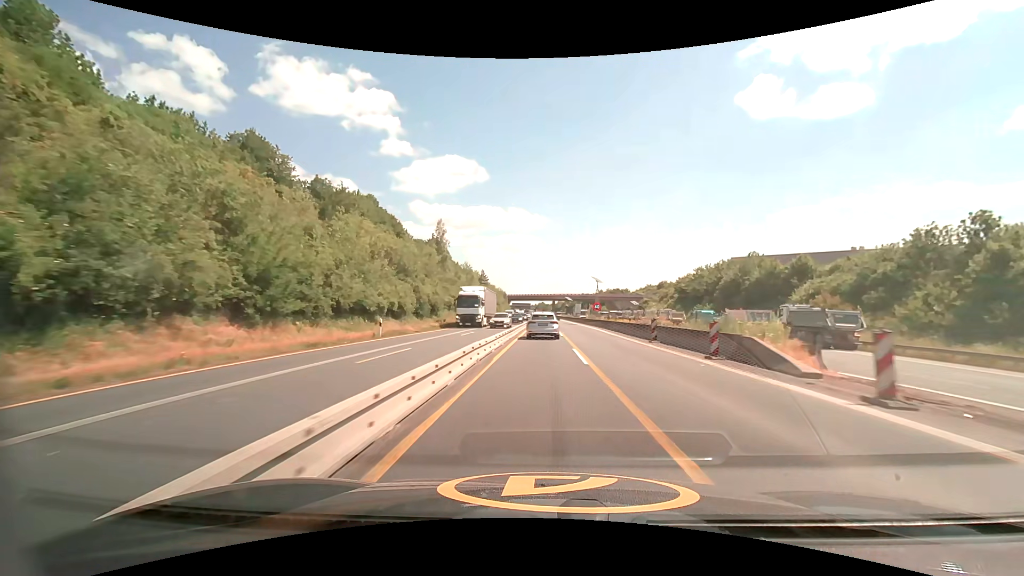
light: Day
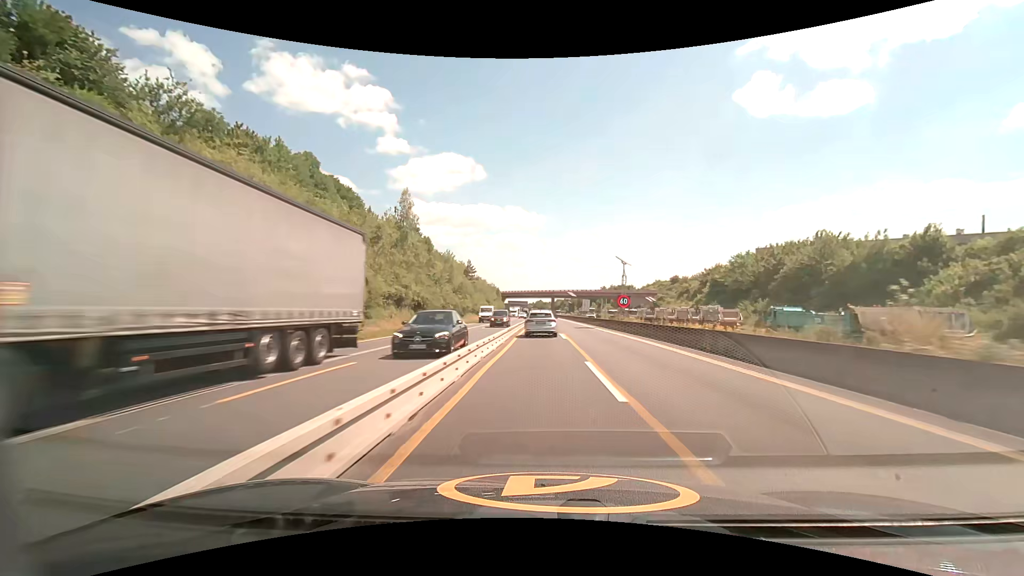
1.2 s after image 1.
(0.0, +23.8) m; 0°
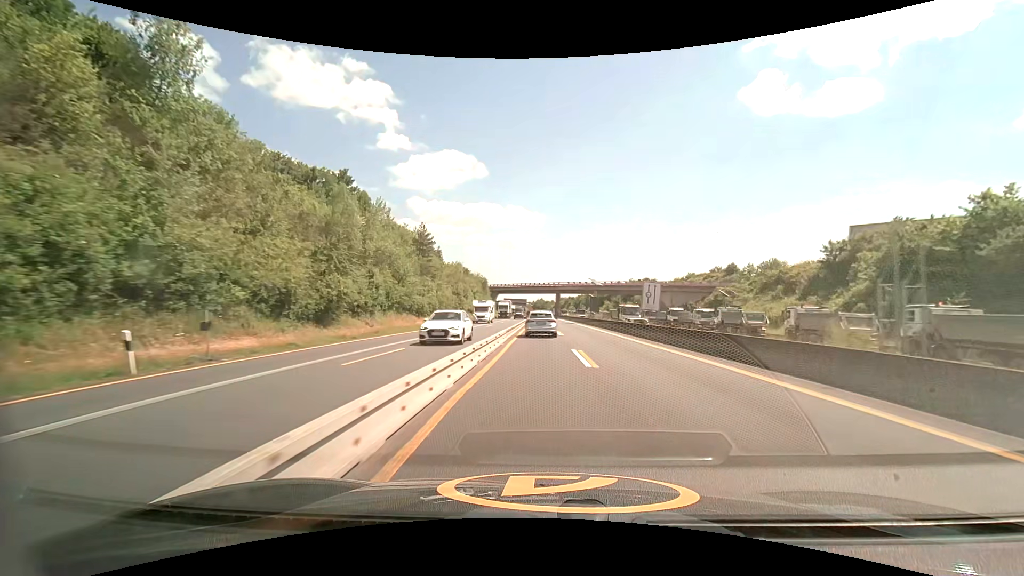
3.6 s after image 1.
(0.0, +49.2) m; 0°
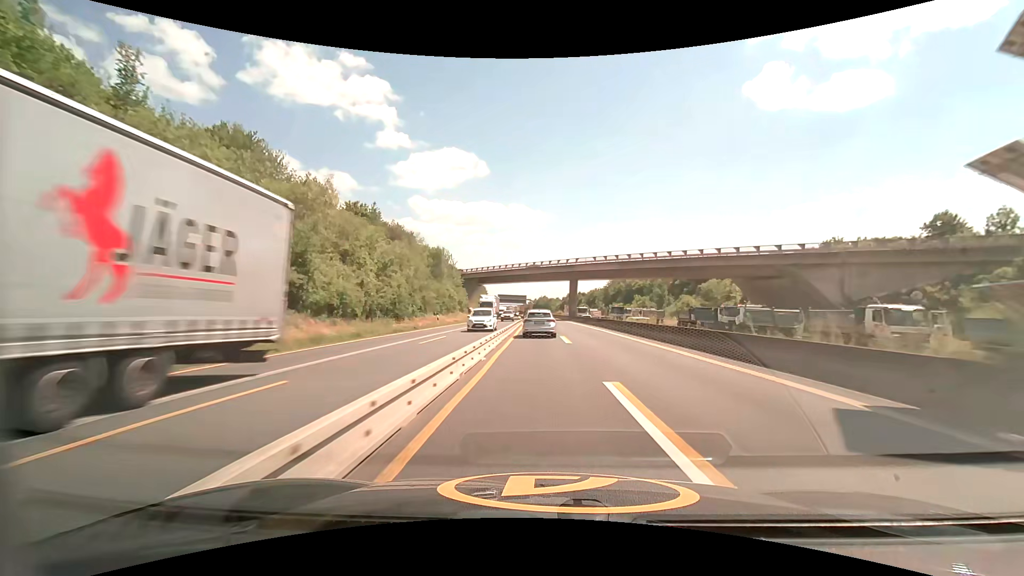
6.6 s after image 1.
(-0.3, +62.7) m; 0°
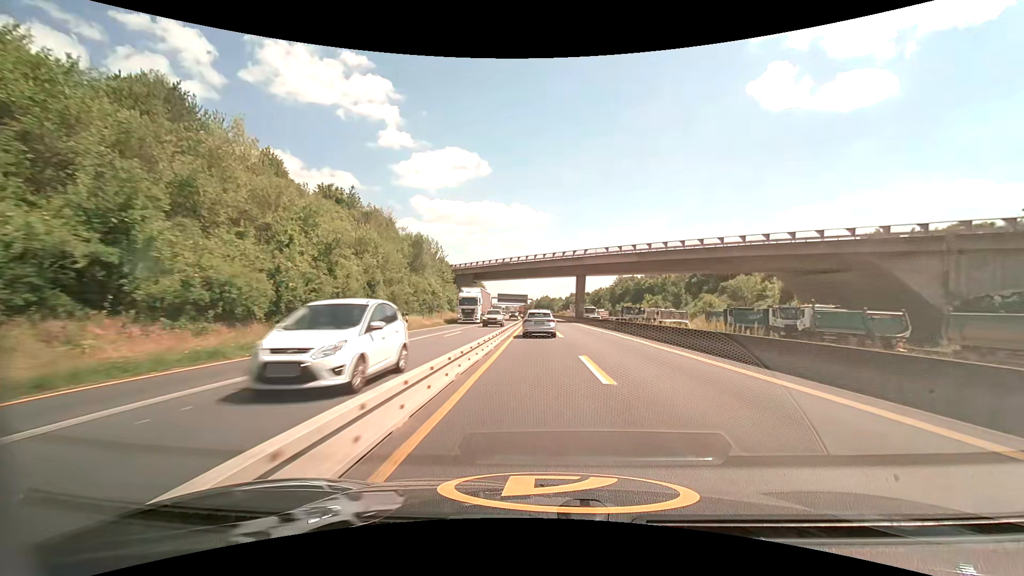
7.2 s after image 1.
(0.0, +12.2) m; 0°
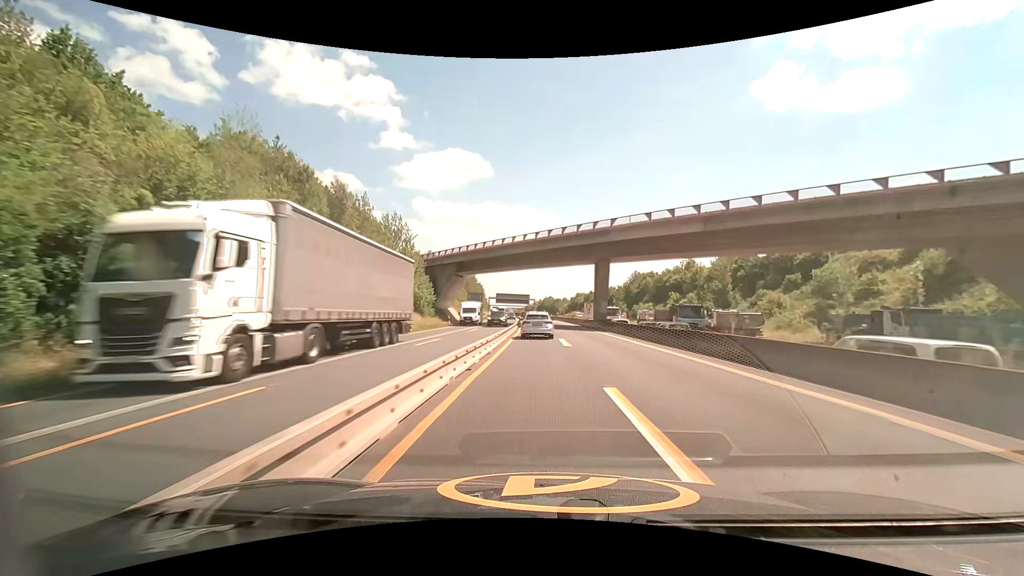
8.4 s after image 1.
(0.0, +24.2) m; 0°
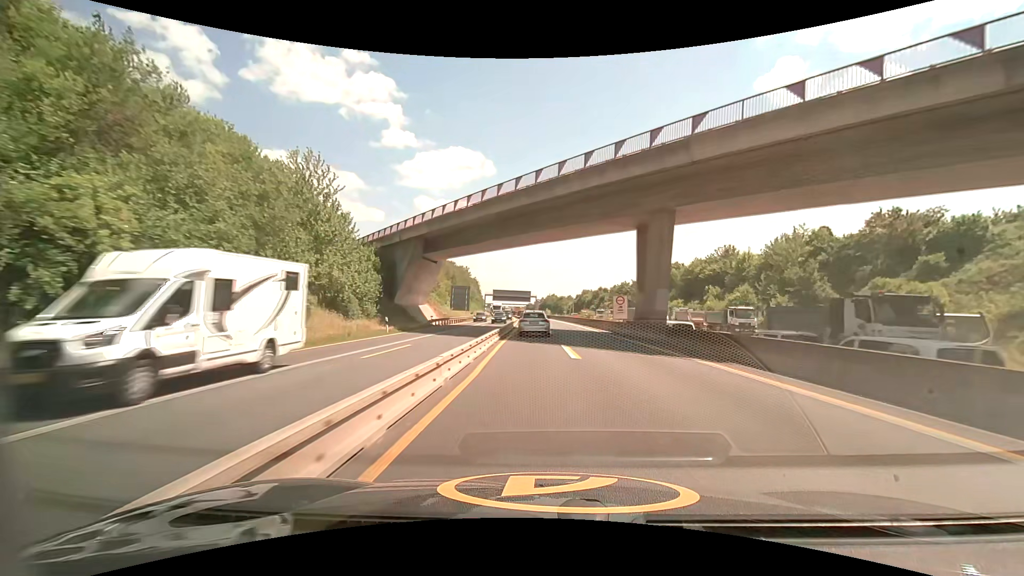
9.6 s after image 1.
(-0.1, +24.4) m; 0°
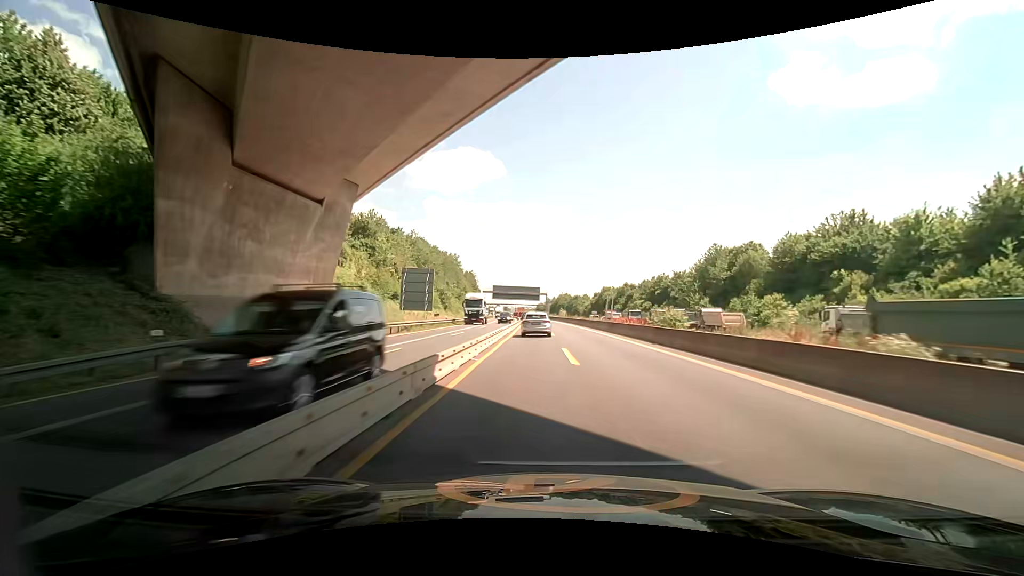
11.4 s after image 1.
(-0.4, +37.5) m; -1°
(0, +10) (0, +20) (0, +30) (0, +40) (-1, +50) (-1, +60) (-1, +70) (-1, +80) (-2, +90) (-2, +100) m
